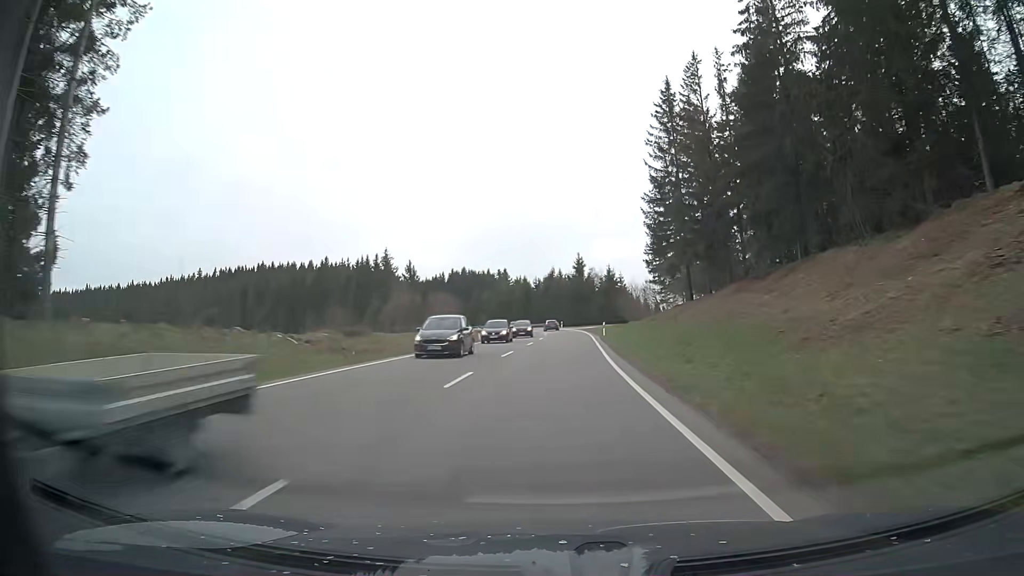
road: primary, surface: asphalt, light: Day
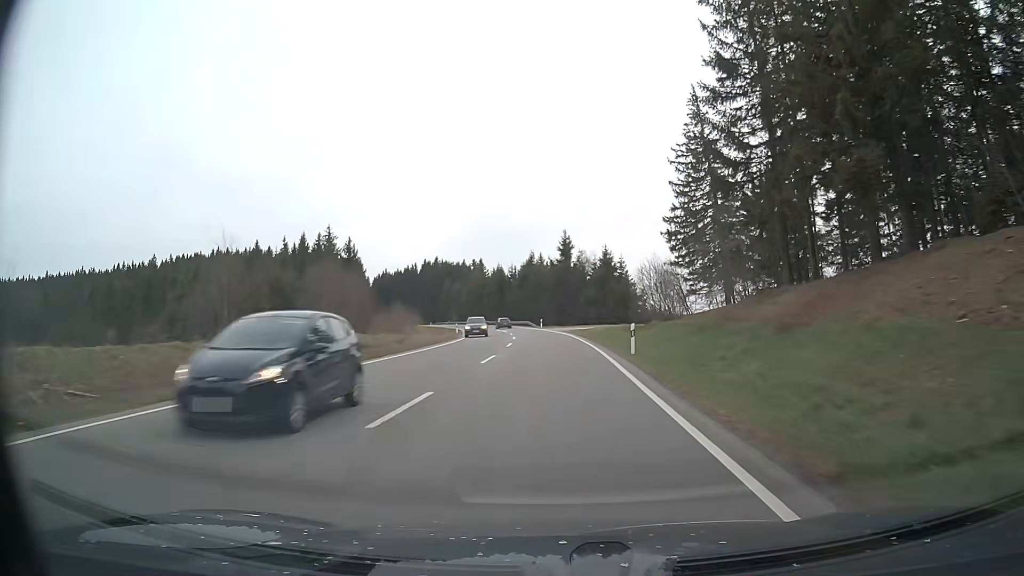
(+0.5, +29.4) m; +1°
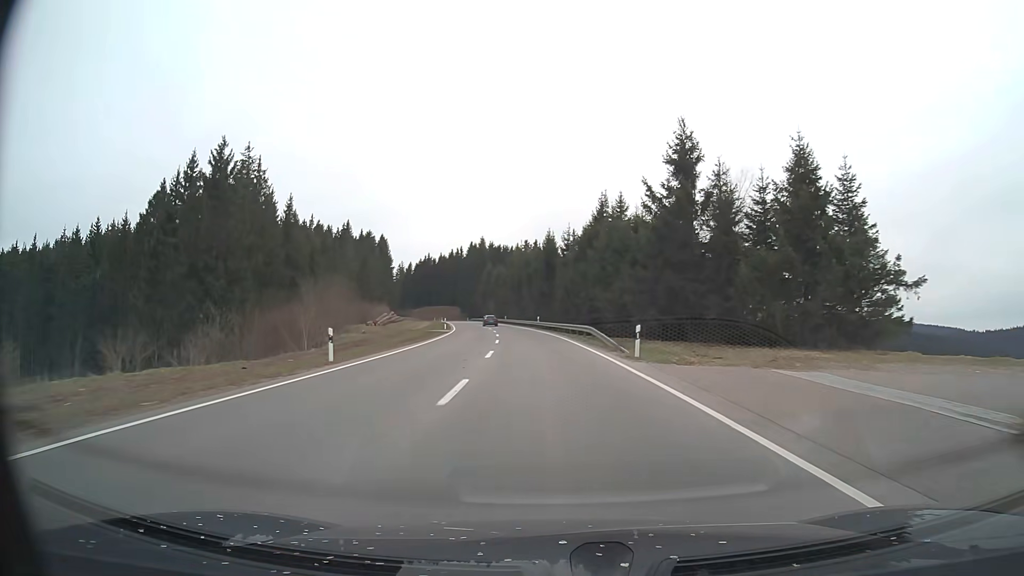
(-1.7, +57.2) m; -5°
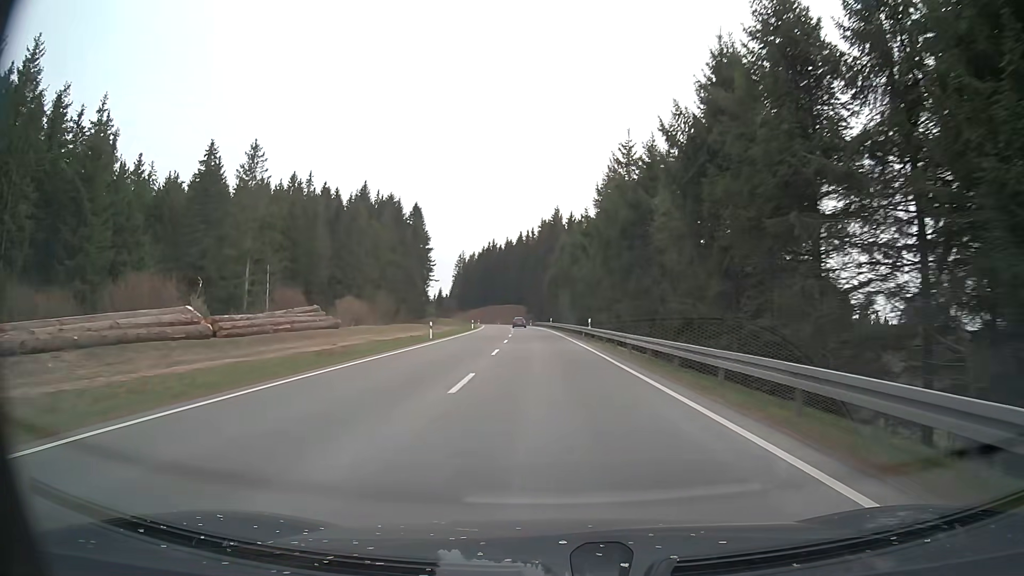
(-4.9, +70.0) m; -7°
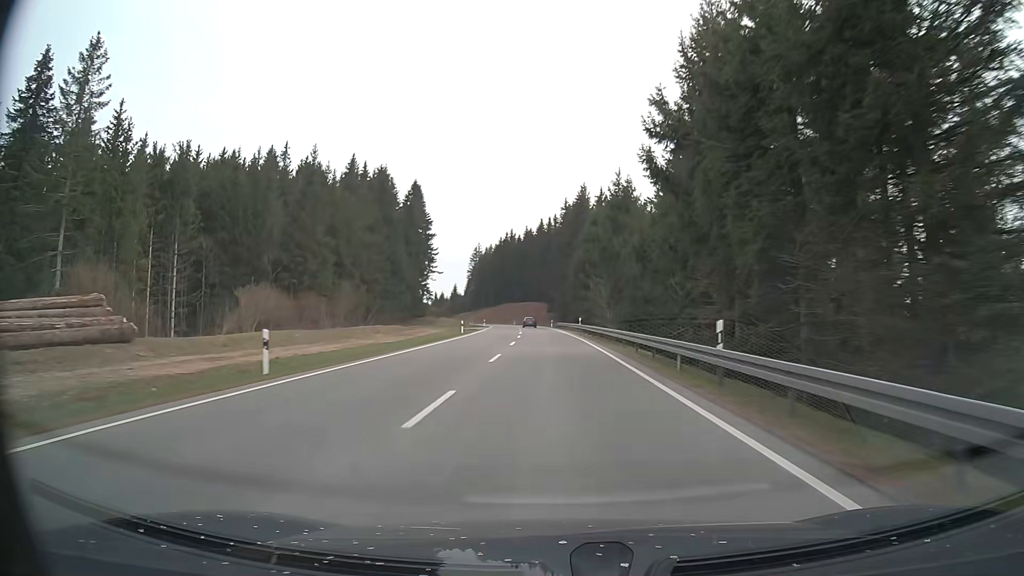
(-0.6, +28.0) m; -2°
(0, +10) (0, +20) (0, +30) (-1, +40) (-1, +50) (-1, +60) (-2, +70) (-2, +80) (-3, +90) (-3, +100) m
